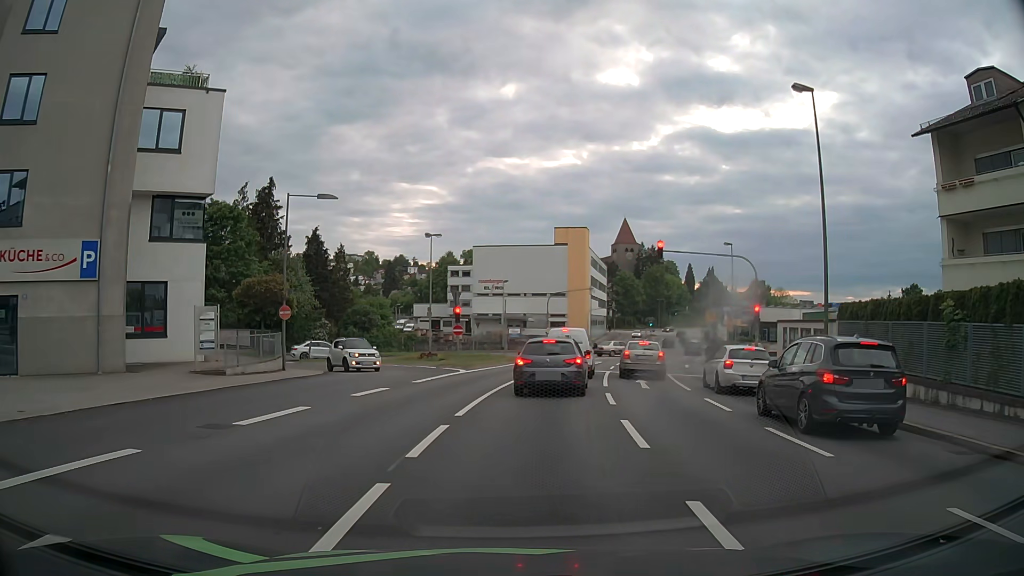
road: tertiary_link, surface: asphalt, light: Day
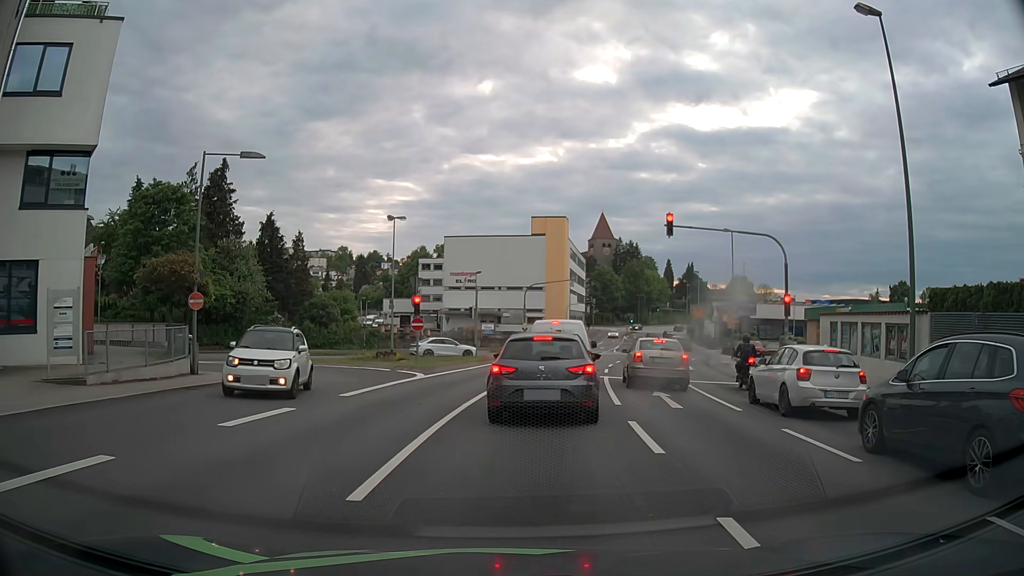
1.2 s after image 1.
(+0.2, +6.5) m; +3°
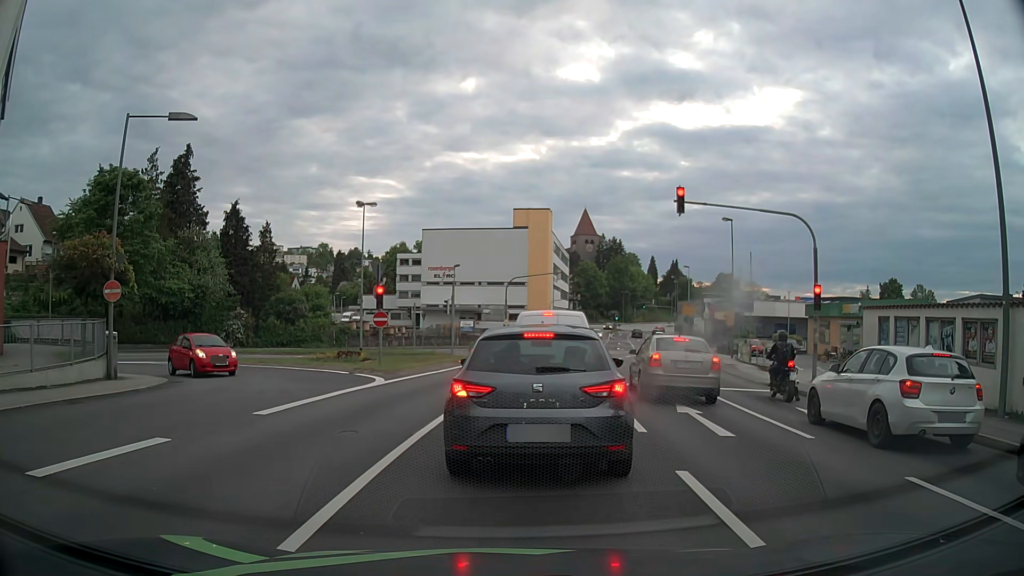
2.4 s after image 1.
(+0.1, +4.2) m; +1°
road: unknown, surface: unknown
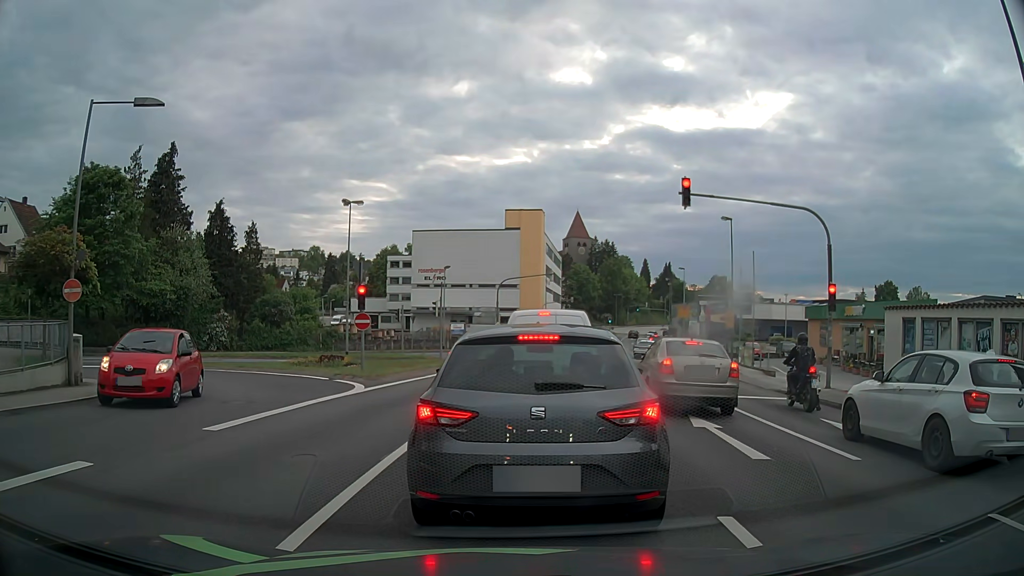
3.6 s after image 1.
(0.0, +1.6) m; +2°
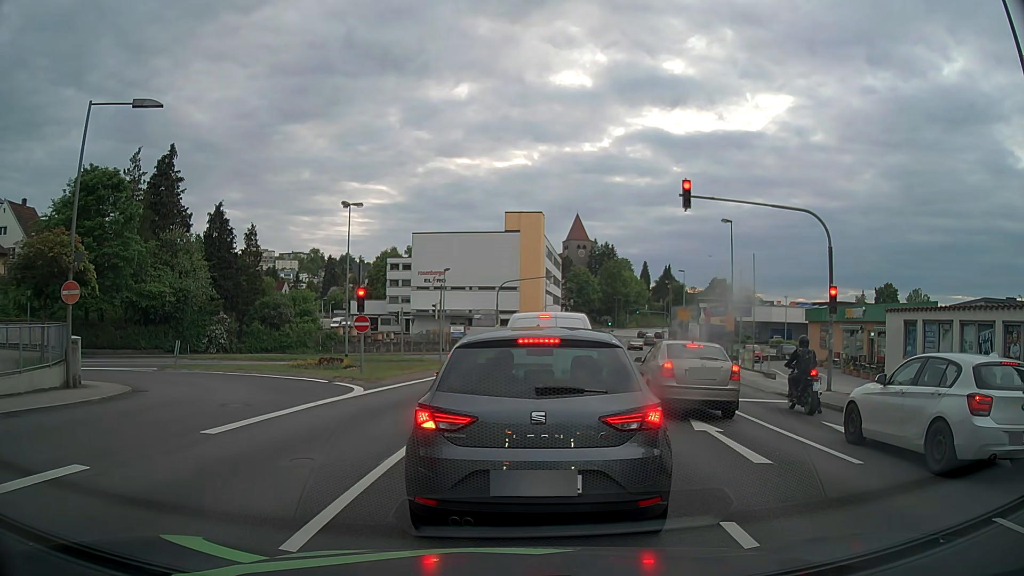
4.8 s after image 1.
(0.0, +0.2) m; 0°
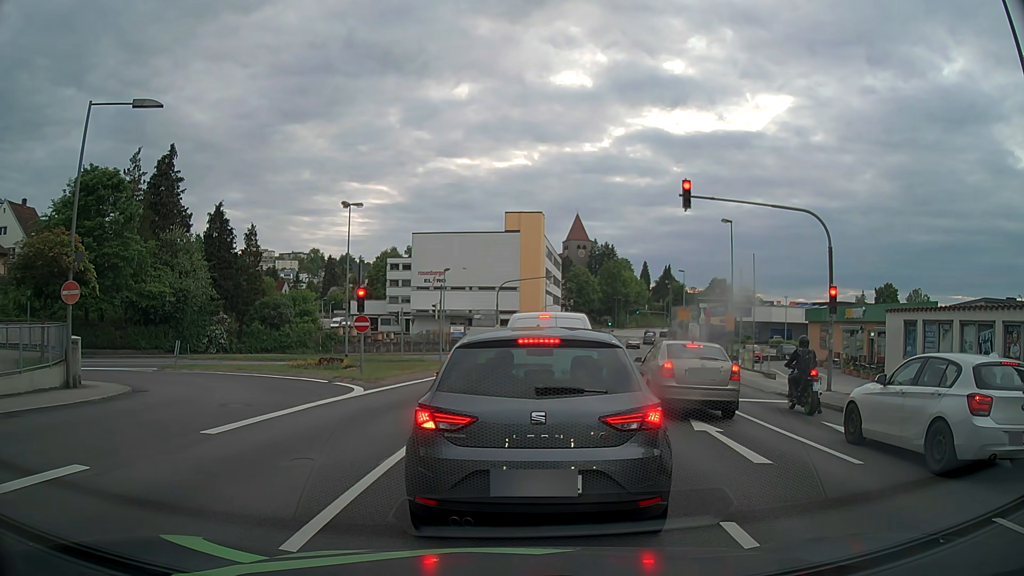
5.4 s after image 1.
(0.0, 0.0) m; 0°
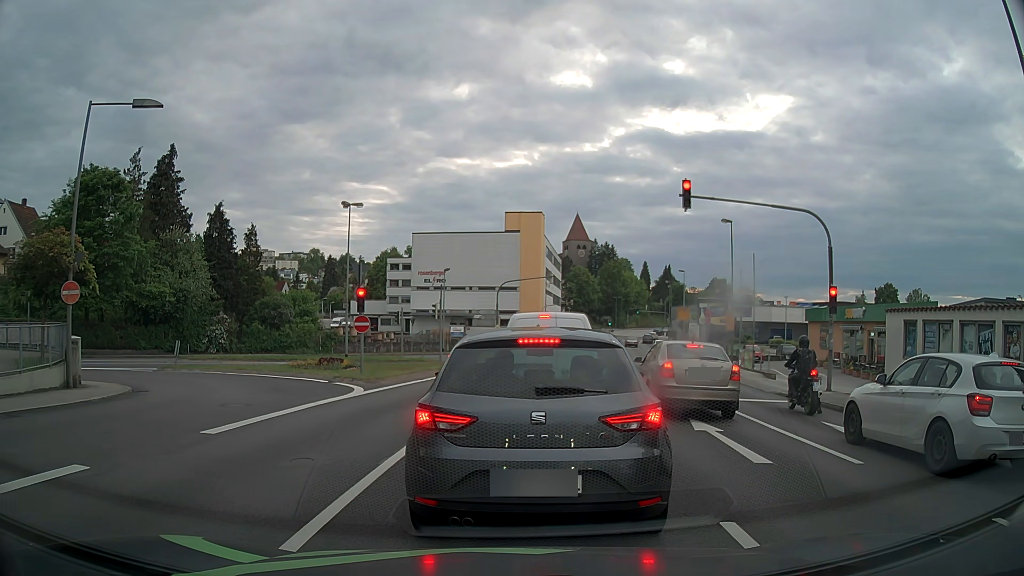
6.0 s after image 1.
(0.0, 0.0) m; 0°
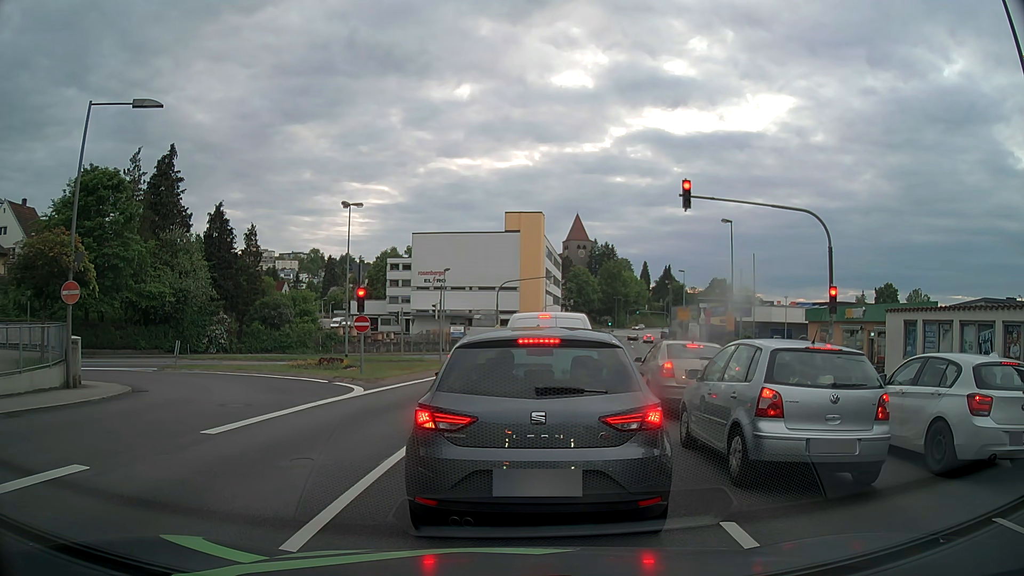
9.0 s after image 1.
(0.0, 0.0) m; 0°
(0, +10) (+1, +20) (+2, +30) (+3, +40) (-1, +49) (-10, +51) (-19, +47) (-26, +40) (-33, +32) (-40, +25) m
